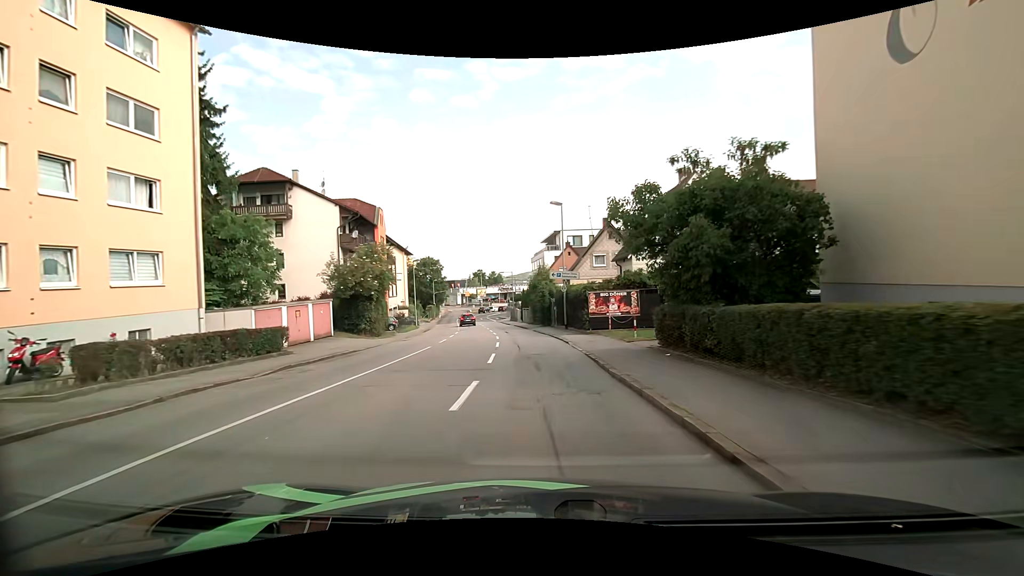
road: tertiary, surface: asphalt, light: Day
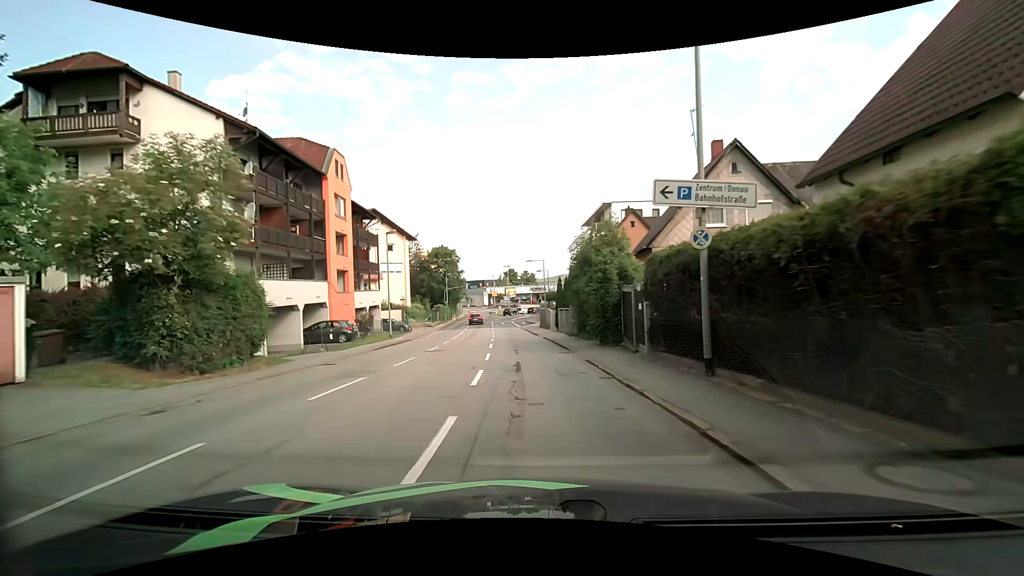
(-0.5, +21.8) m; -4°
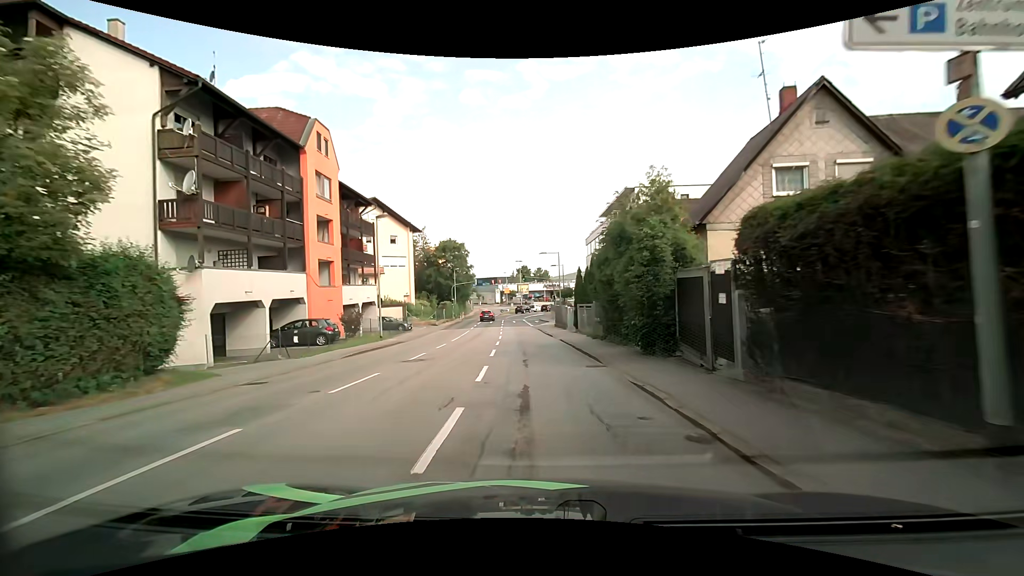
(0.0, +5.5) m; -1°
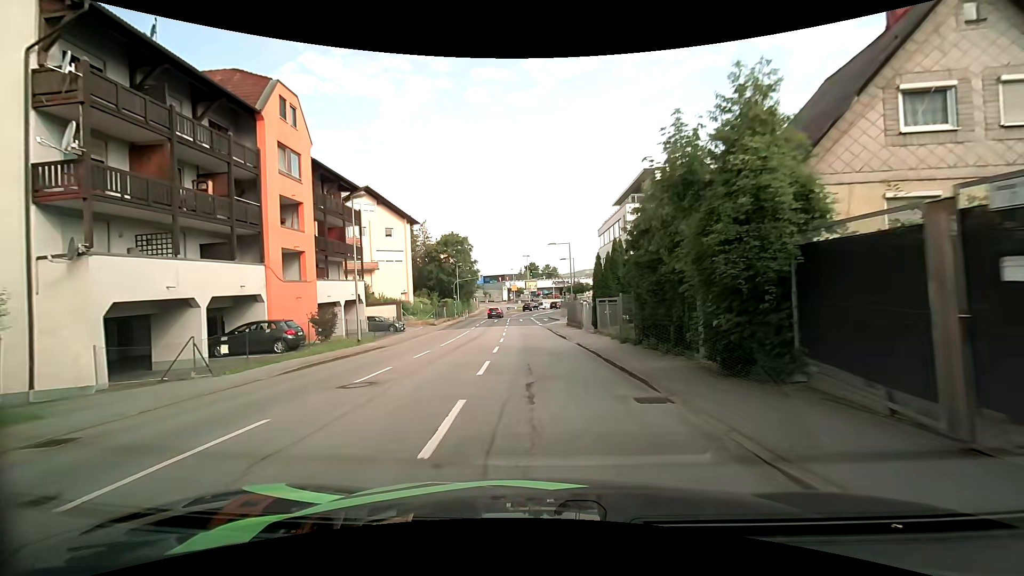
(-0.1, +5.5) m; -2°
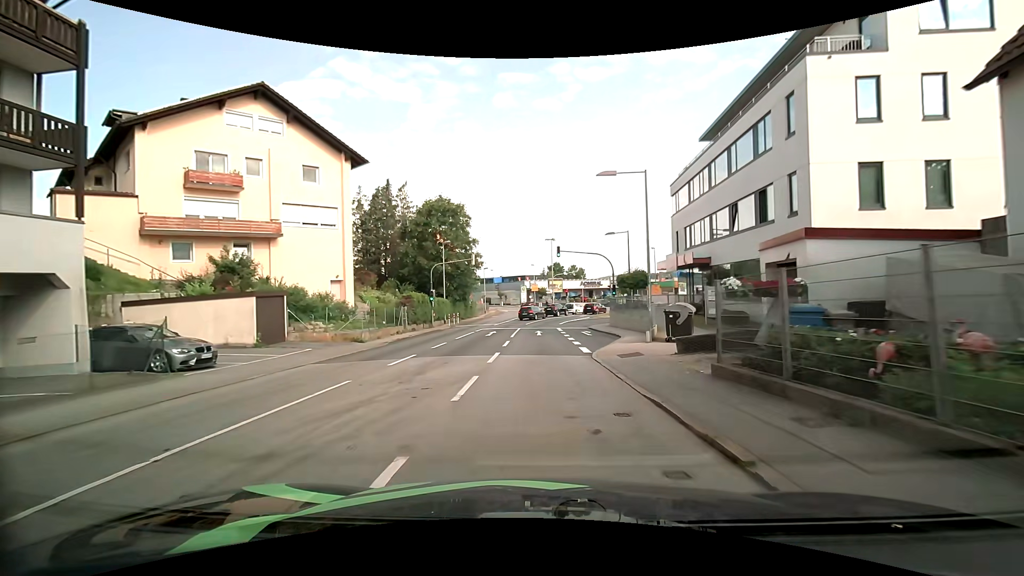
(-0.5, +26.9) m; -2°
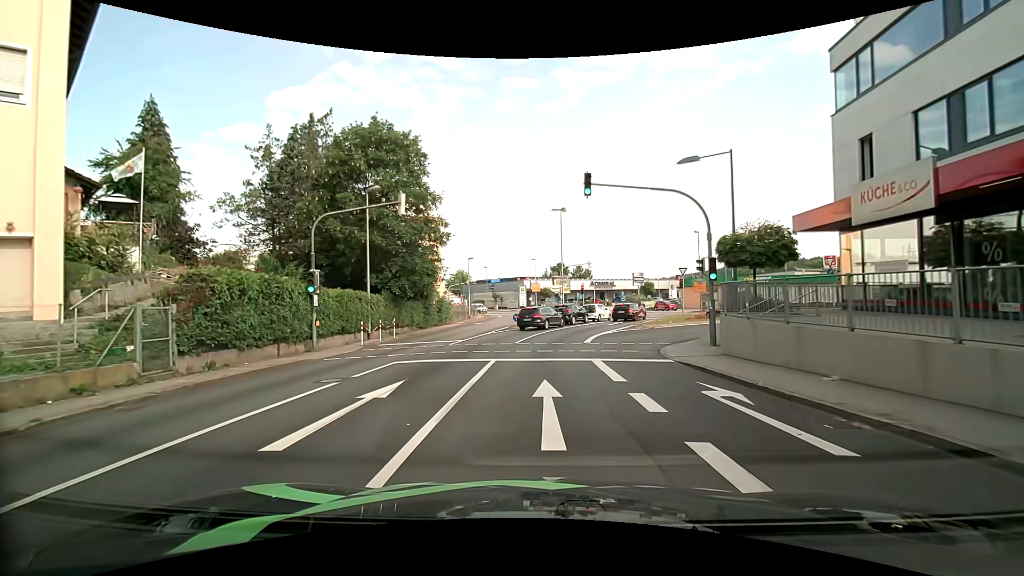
(0.0, +22.3) m; 0°
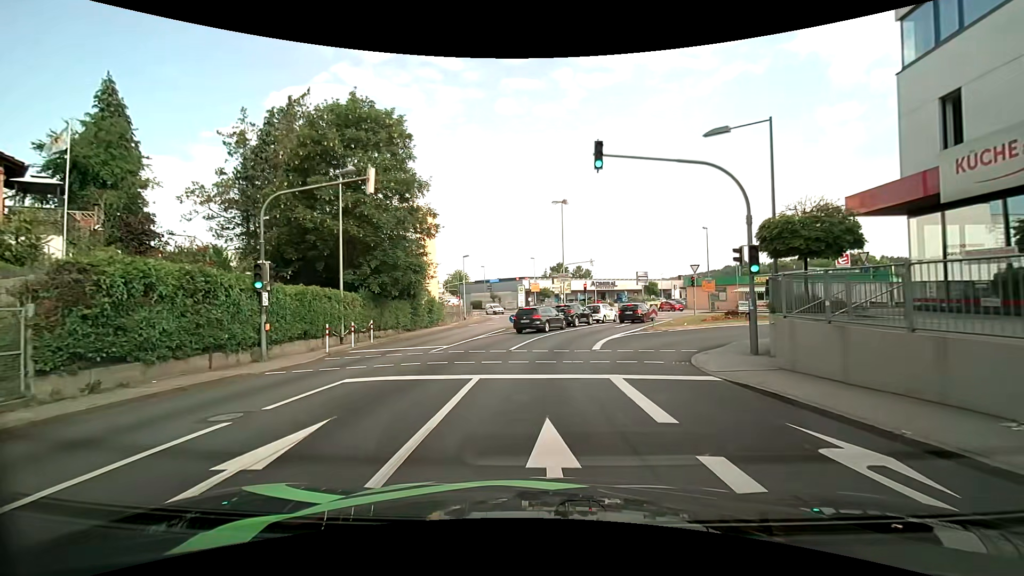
(0.0, +3.5) m; 0°
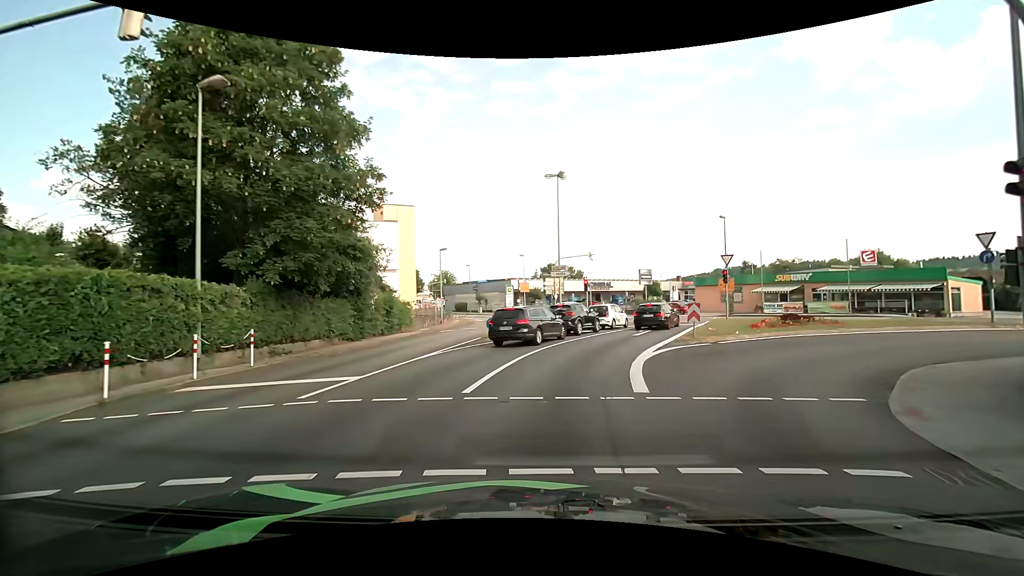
(+0.2, +9.0) m; +2°
(0, +10) (+2, +20) (+6, +29) (+10, +38) (+13, +48) (+13, +57) (+8, +66) (+3, +75) (-3, +83) (-9, +91) m
